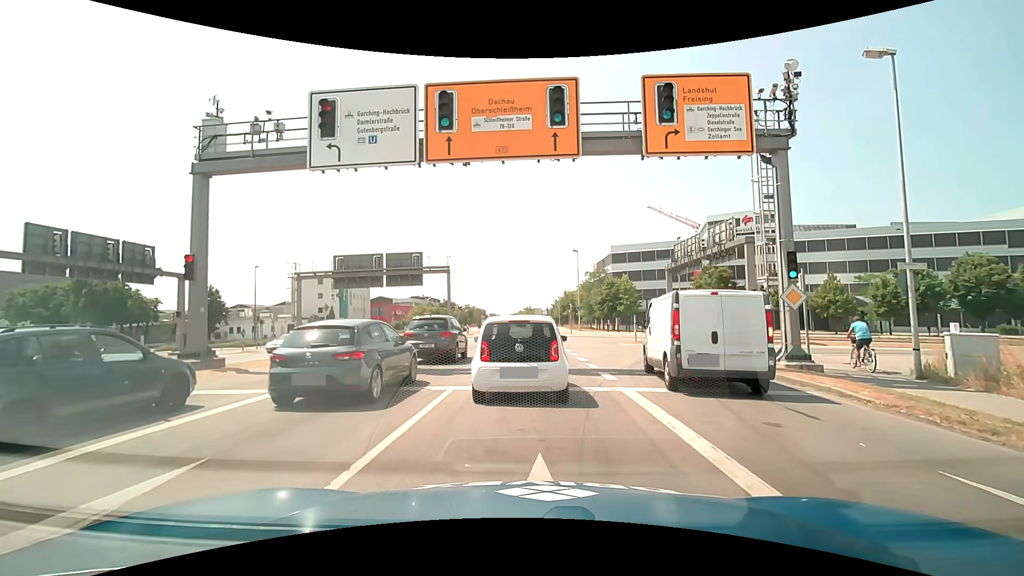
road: primary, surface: asphalt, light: Day
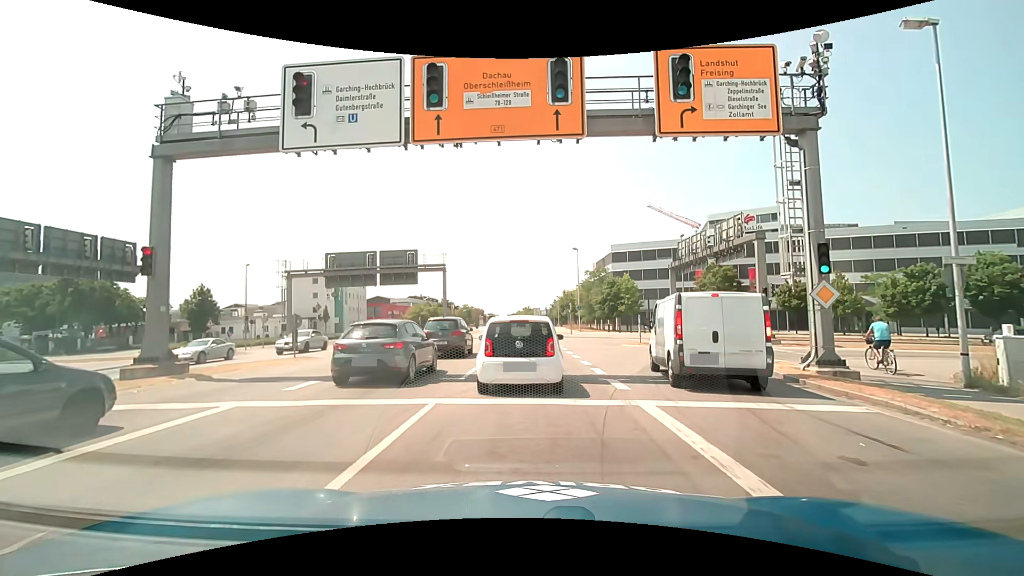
(-0.1, +1.8) m; -2°
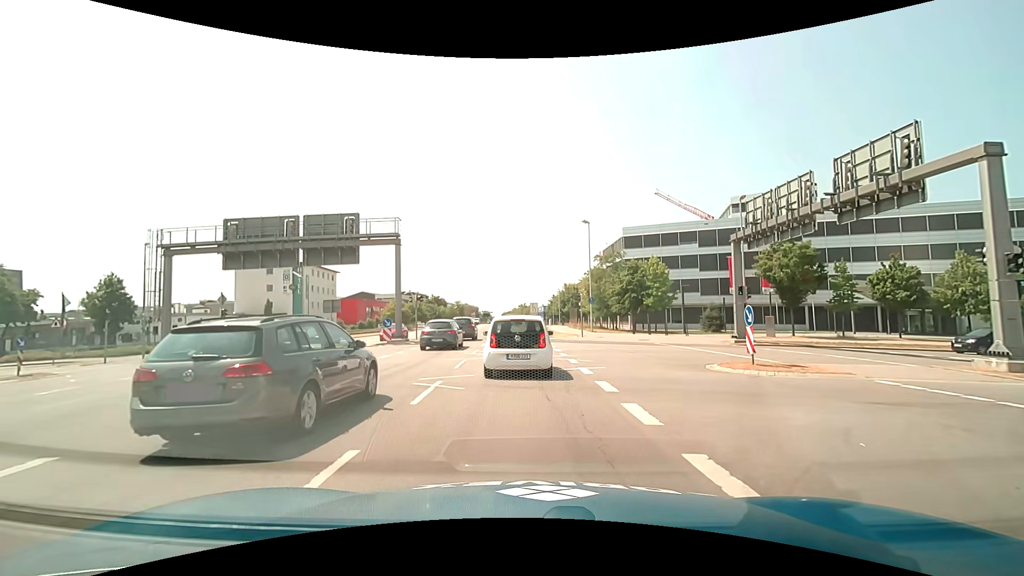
(+0.4, +15.9) m; +1°
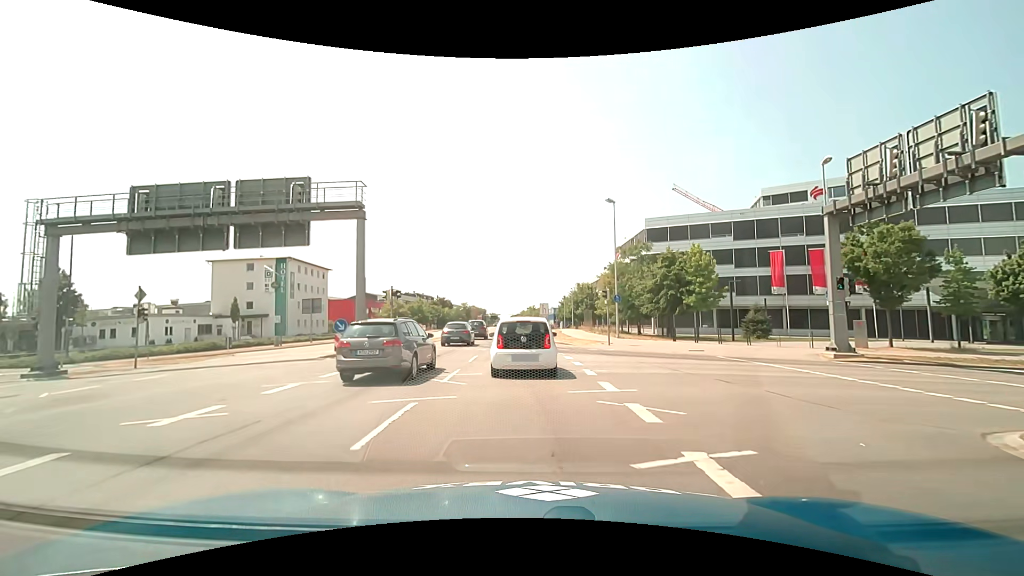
(-0.1, +9.0) m; 0°
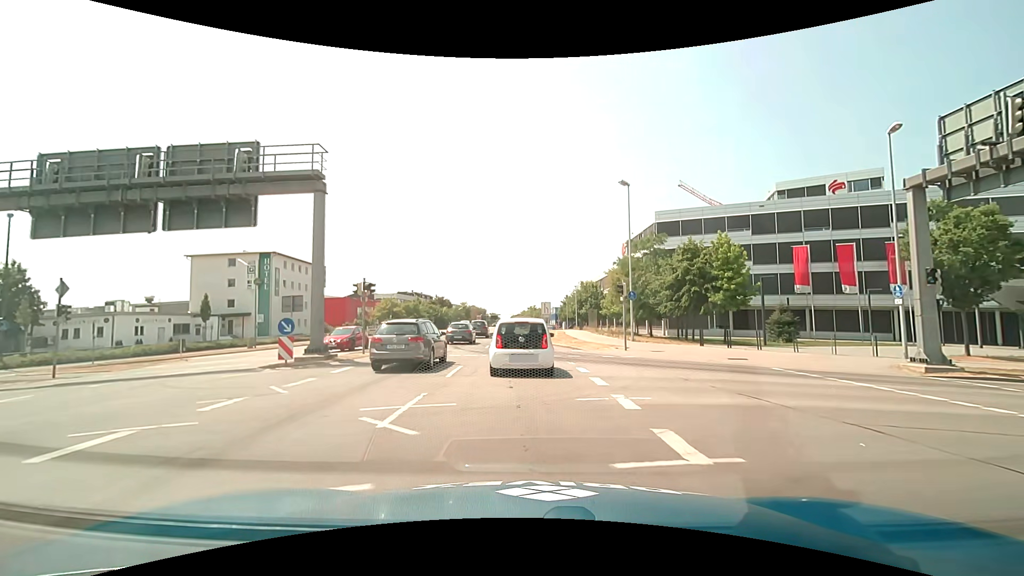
(-0.1, +4.9) m; 0°
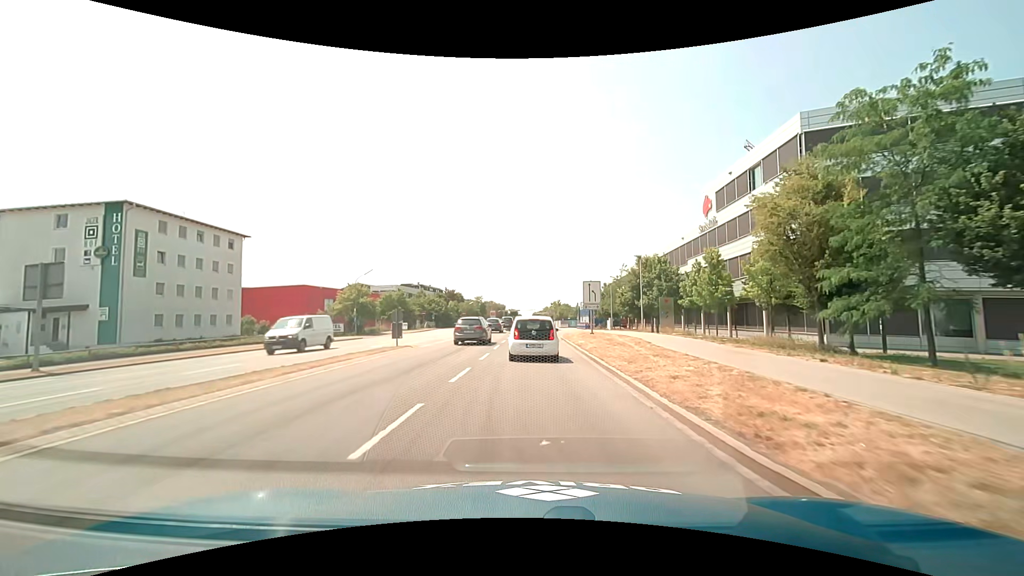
(-0.8, +29.9) m; -3°
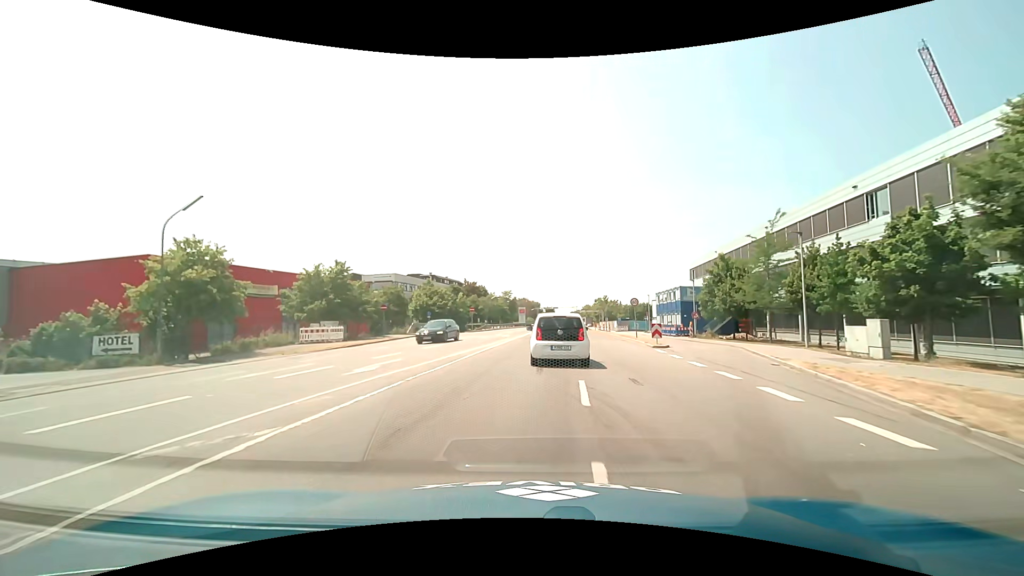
(-1.6, +39.4) m; -4°
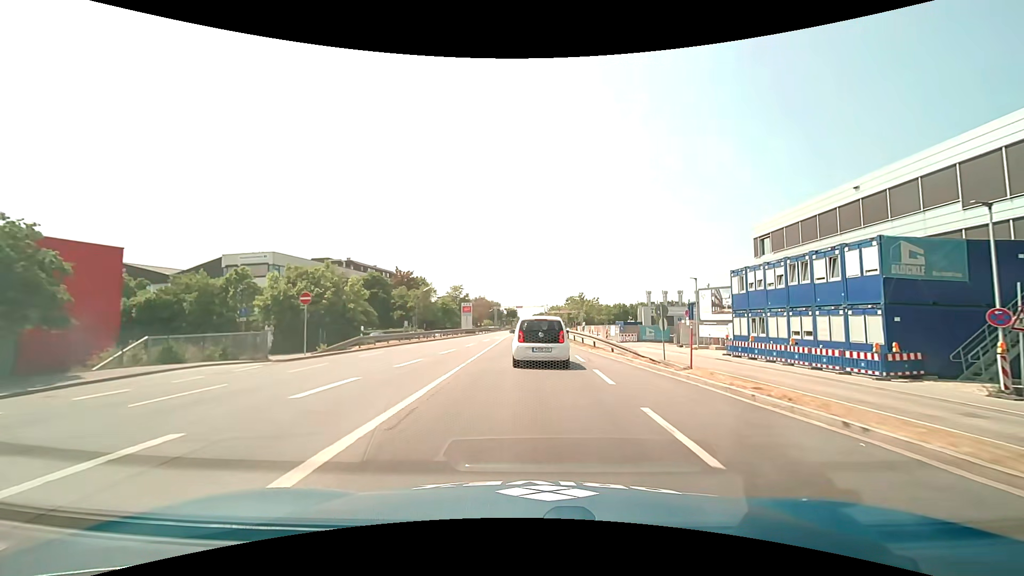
(+1.6, +38.9) m; +5°
(0, +10) (0, +20) (0, +30) (0, +40) (0, +50) (0, +60) (0, +70) (0, +80) (0, +90) (0, +100) m
